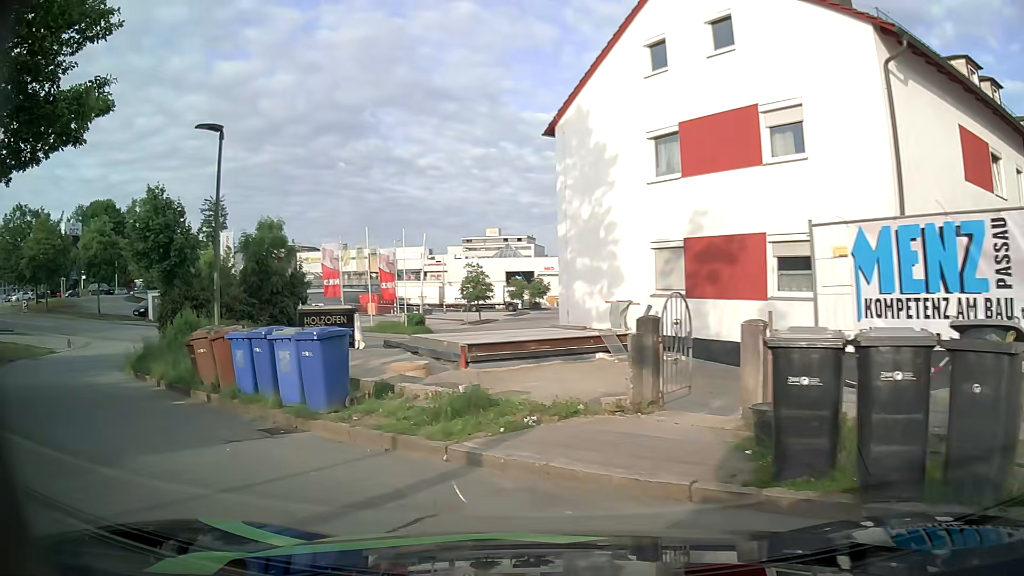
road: residential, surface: asphalt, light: Day
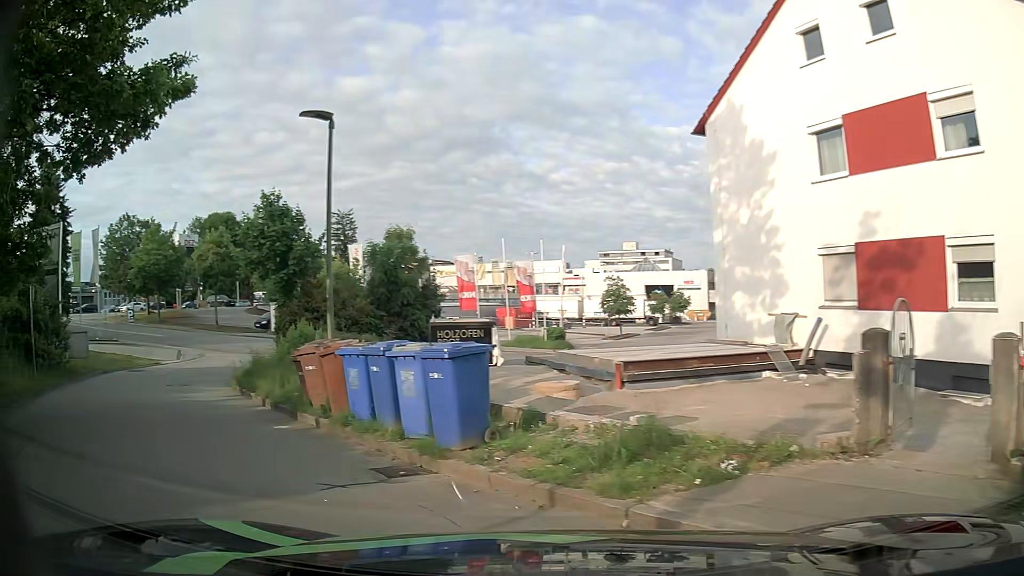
(-0.2, +1.8) m; -12°
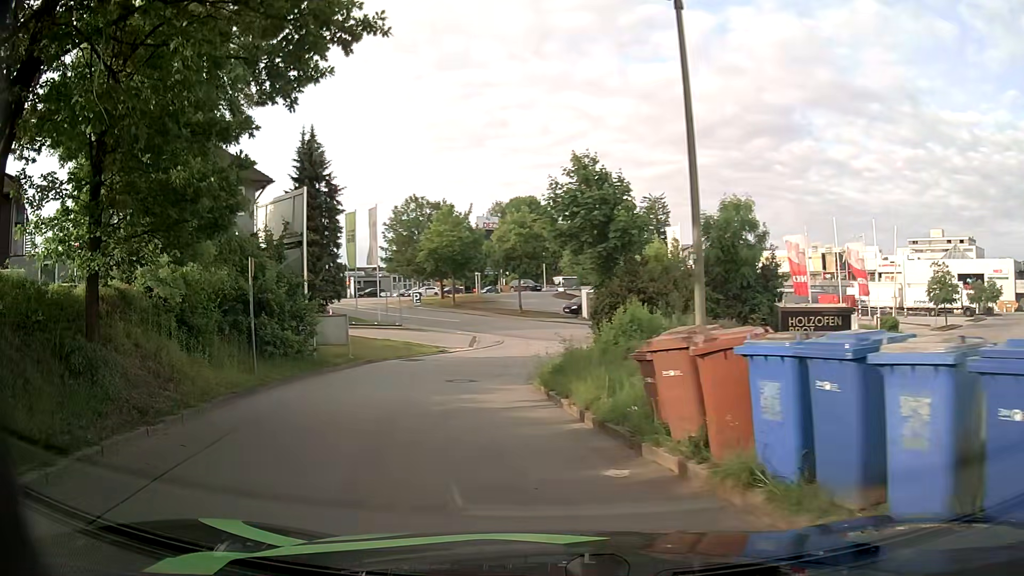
(-1.1, +4.2) m; -25°
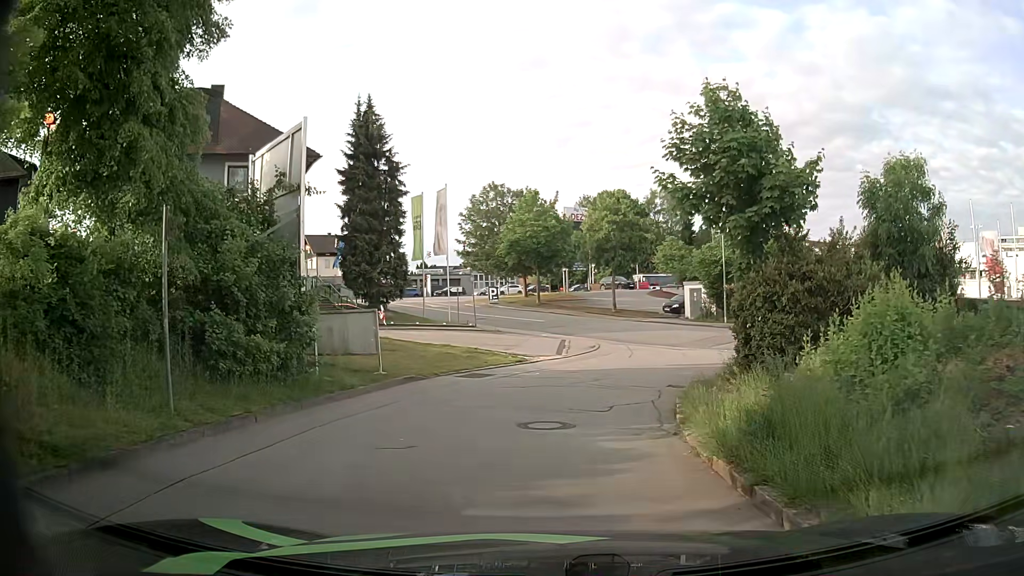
(-0.7, +7.1) m; -7°
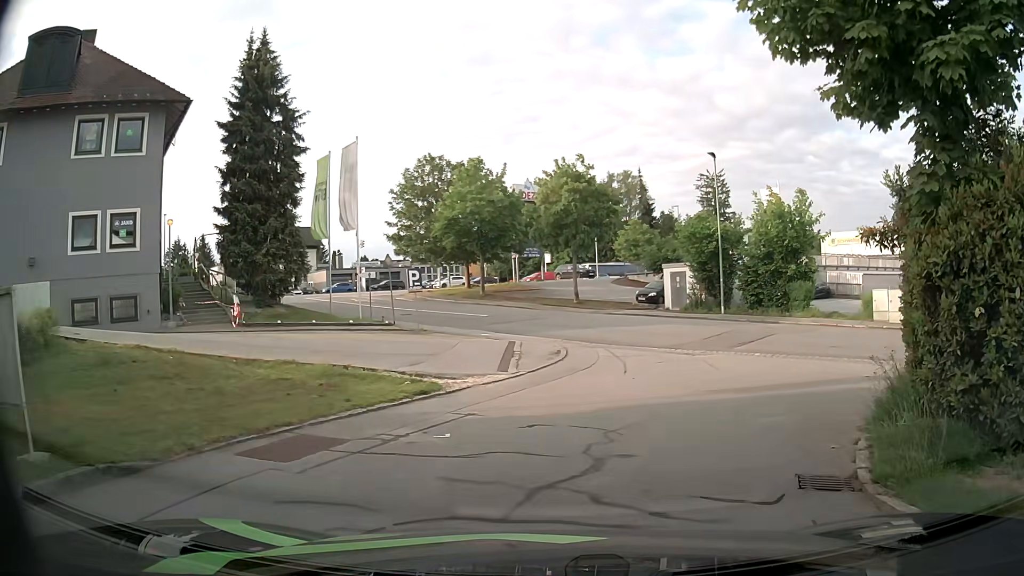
(-0.1, +10.0) m; +4°
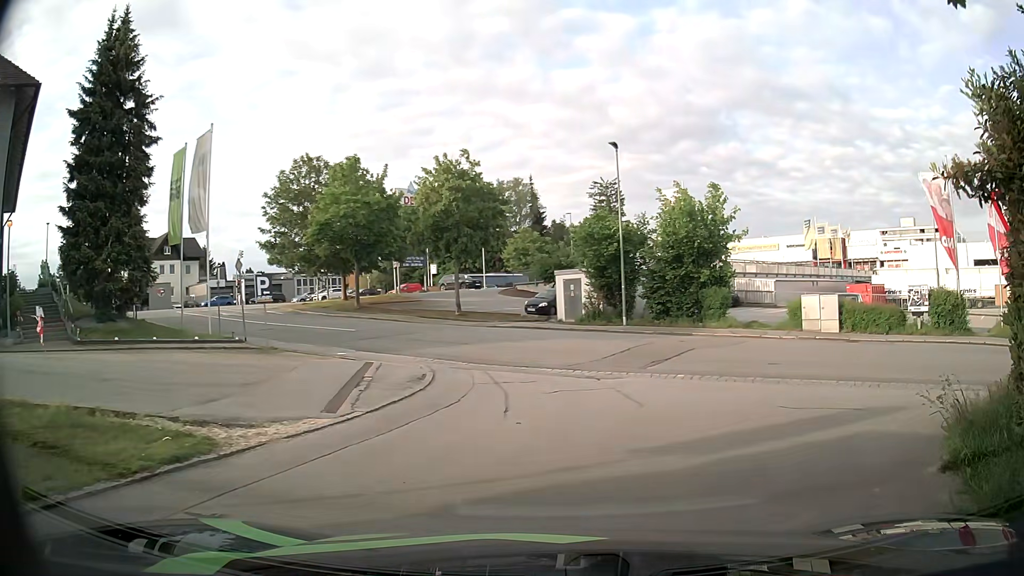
(+0.2, +4.2) m; +8°
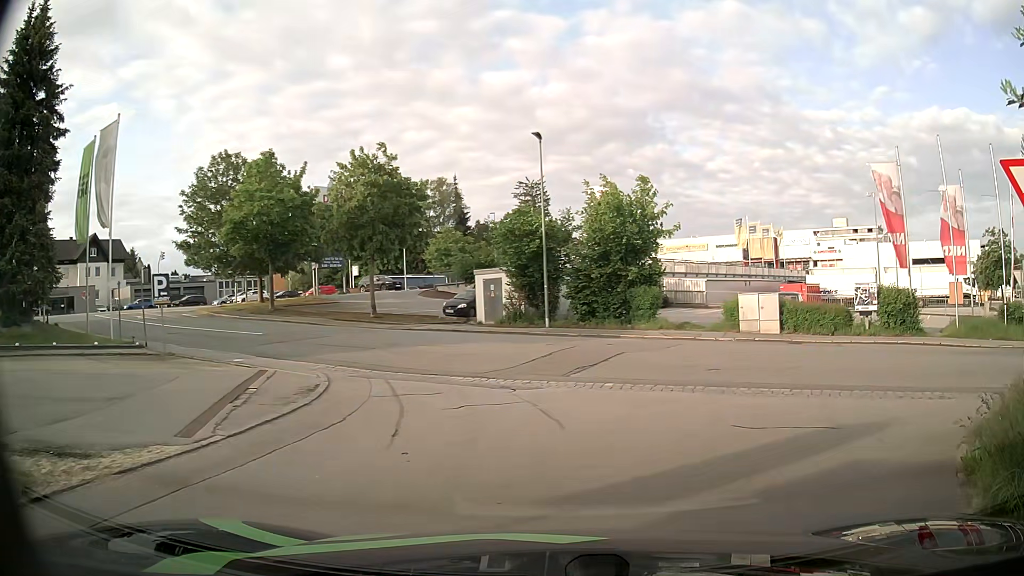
(+0.1, +1.9) m; +6°
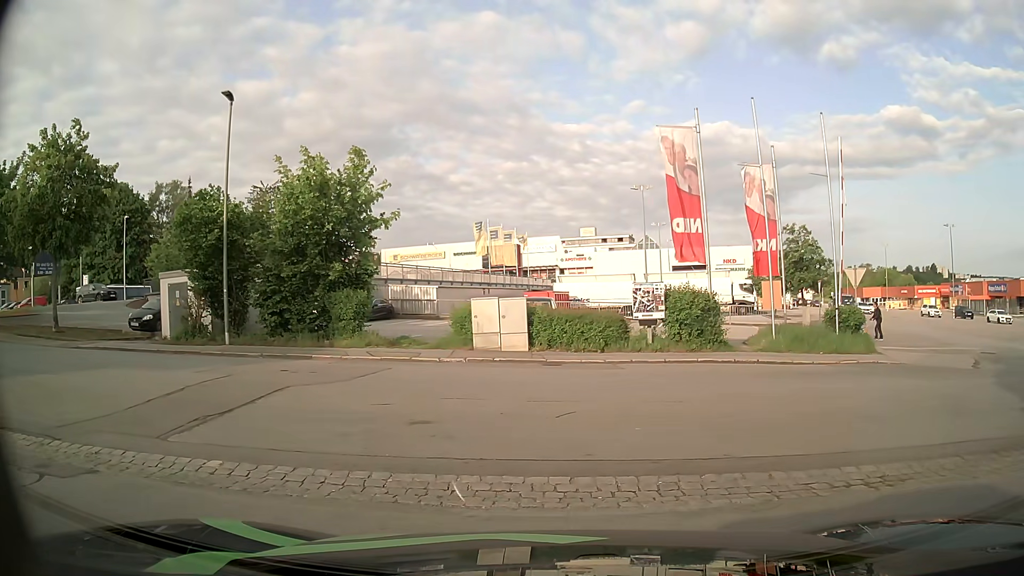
(+1.3, +6.4) m; +21°
